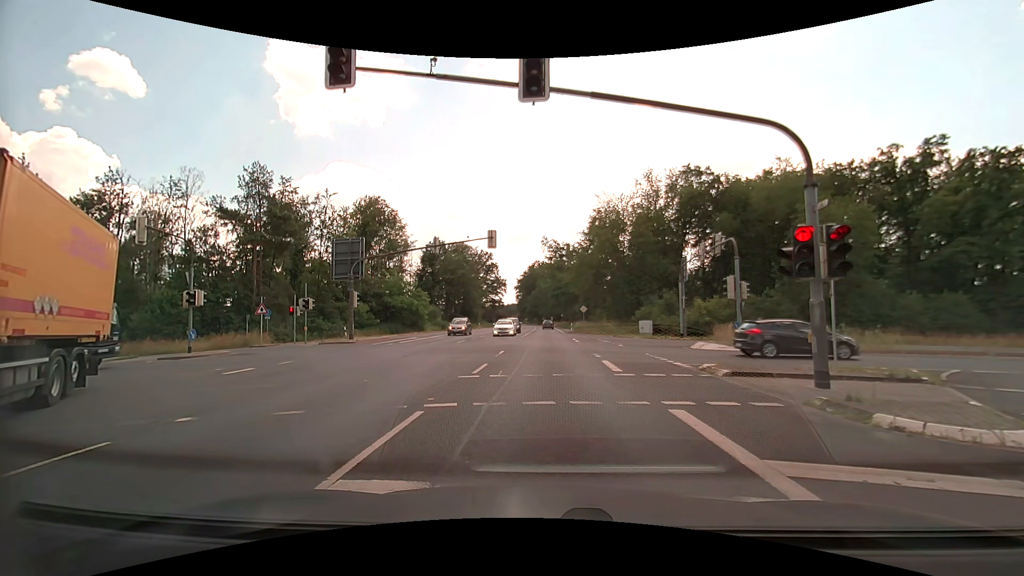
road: primary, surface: asphalt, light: Day
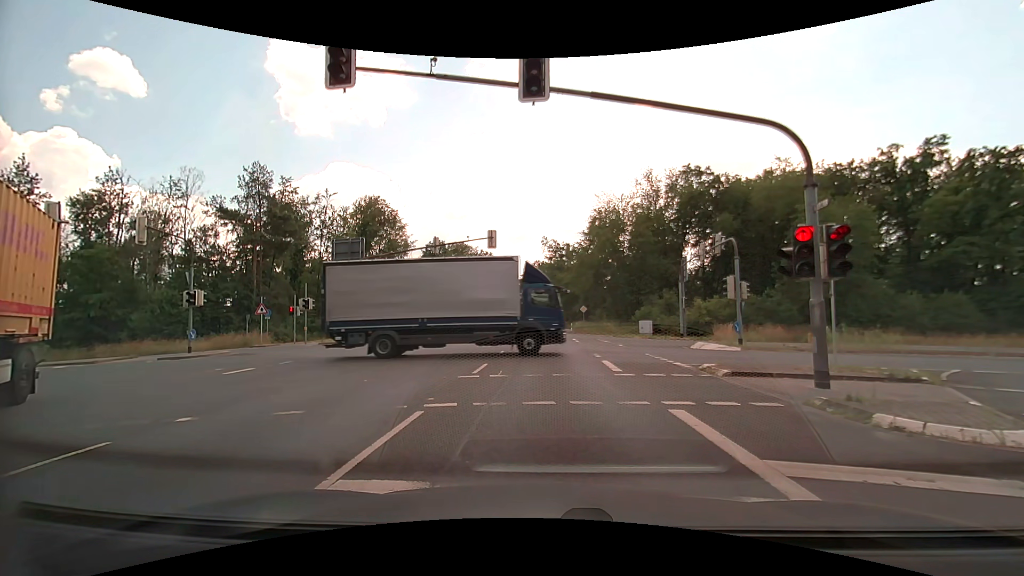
(0.0, 0.0) m; 0°
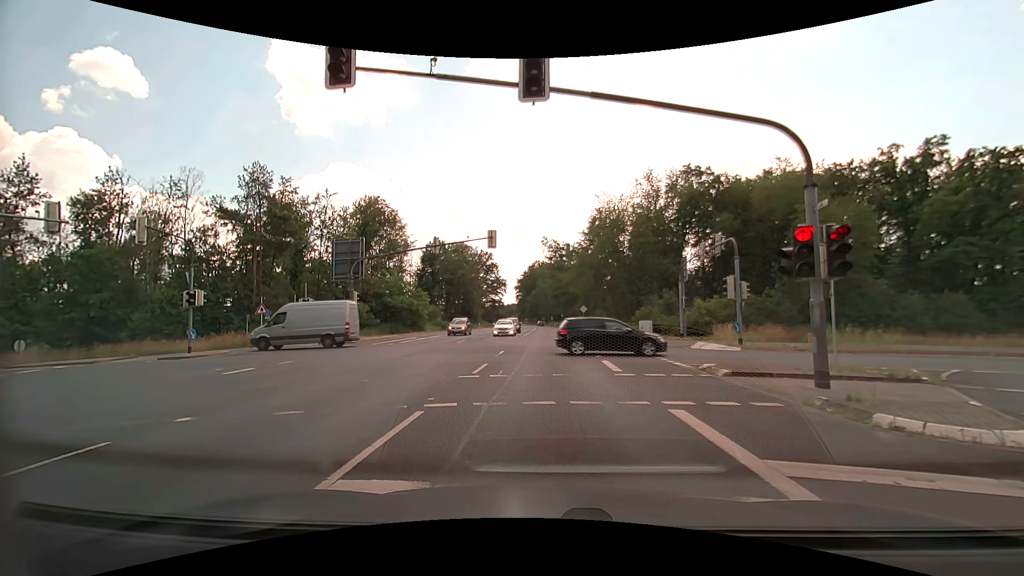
(0.0, 0.0) m; 0°
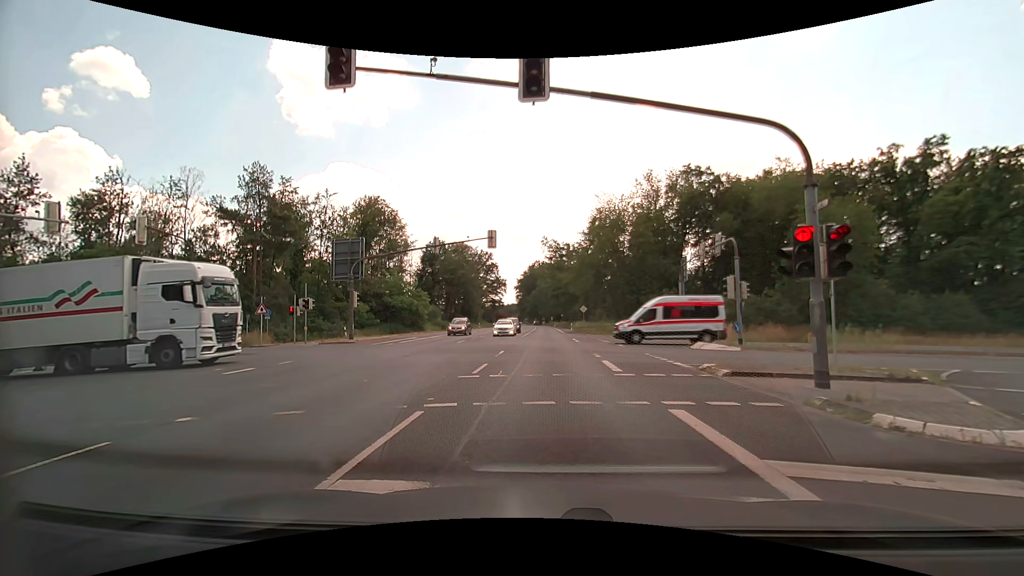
(0.0, 0.0) m; 0°
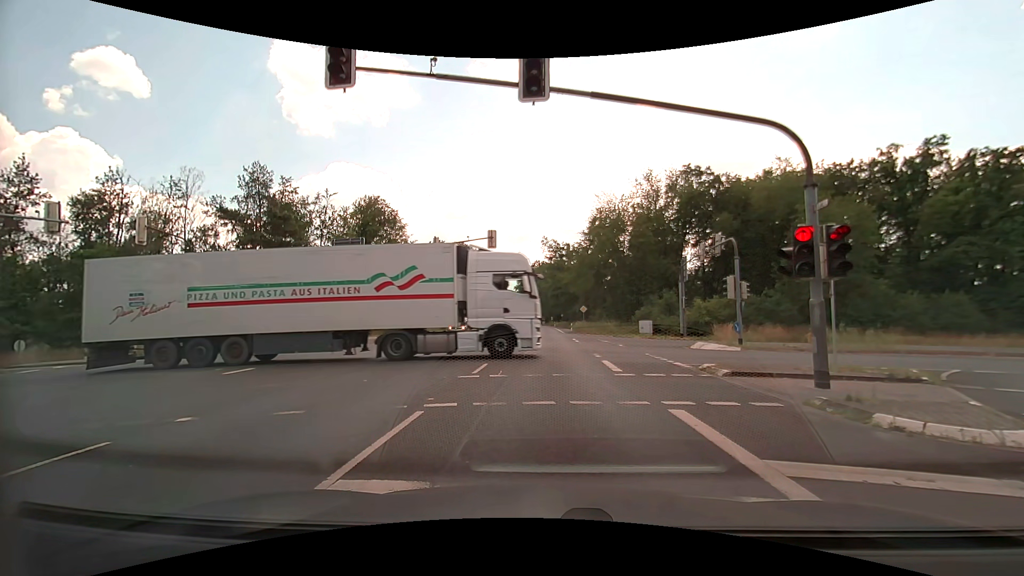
(0.0, 0.0) m; 0°
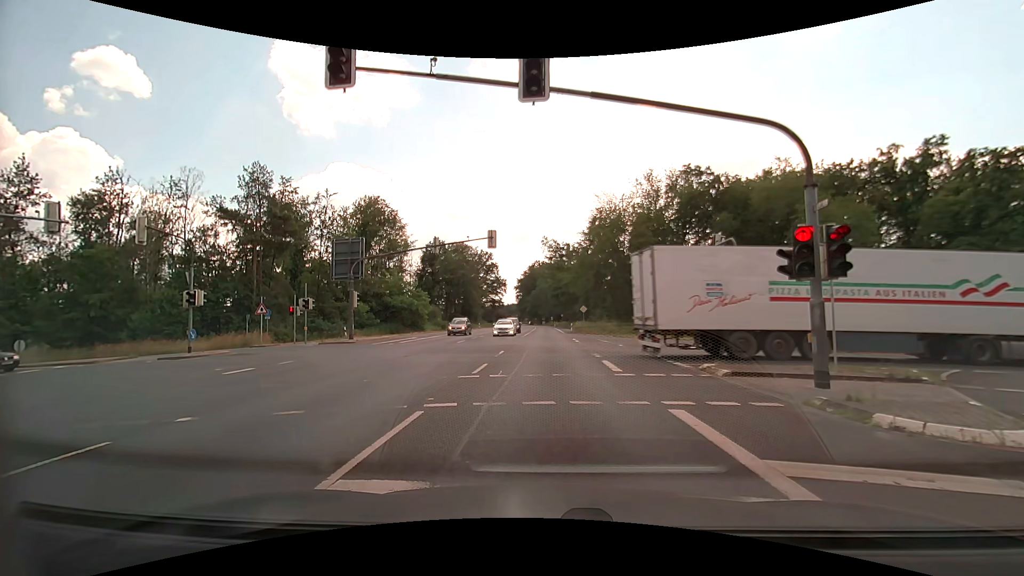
(0.0, 0.0) m; 0°
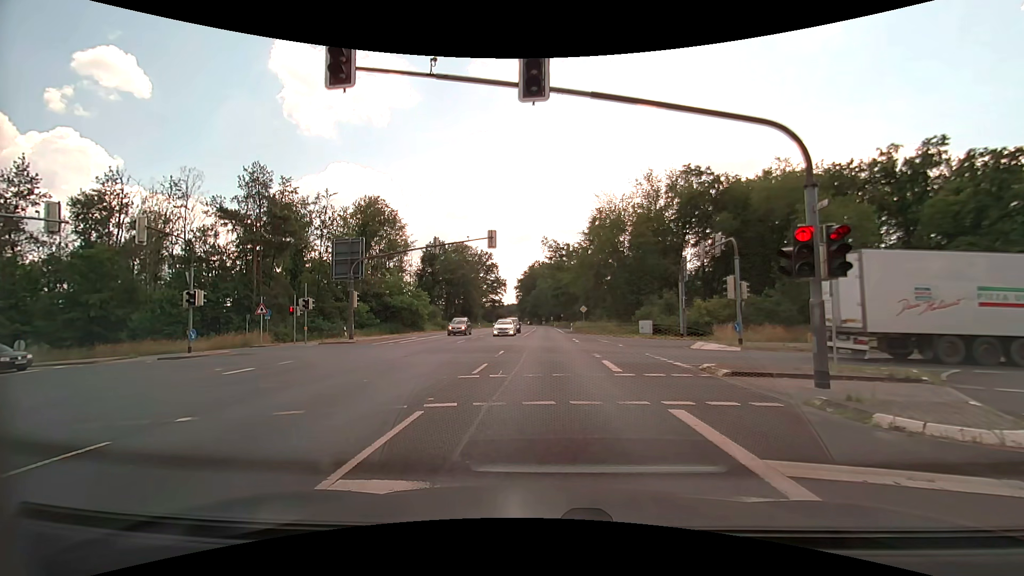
(0.0, 0.0) m; 0°
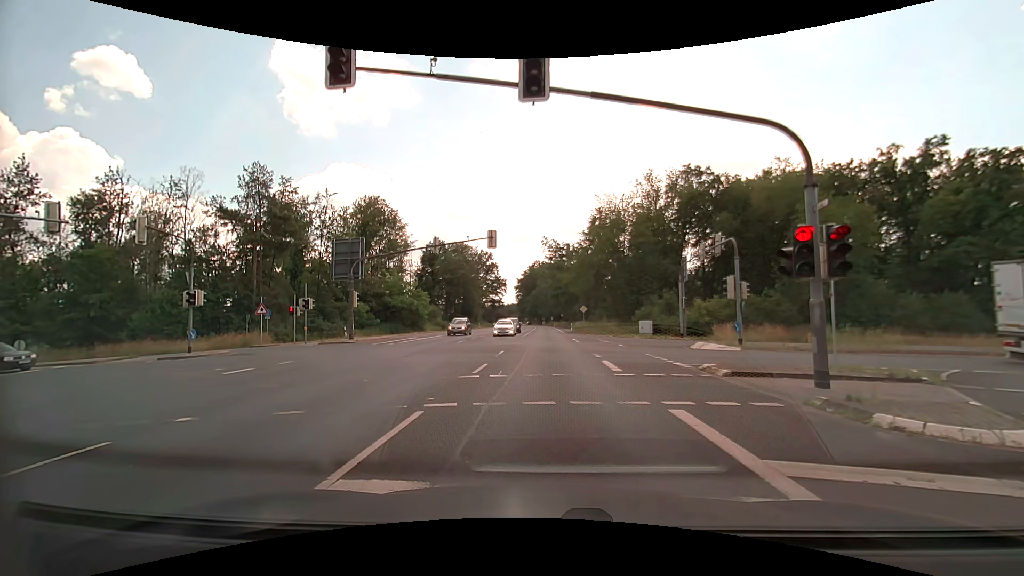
(0.0, 0.0) m; 0°
(0, +10) (-1, +20) (-1, +30) (-1, +40) (-2, +50) (-2, +60) (-3, +70) (-3, +80) (-4, +90) (-4, +100) m
